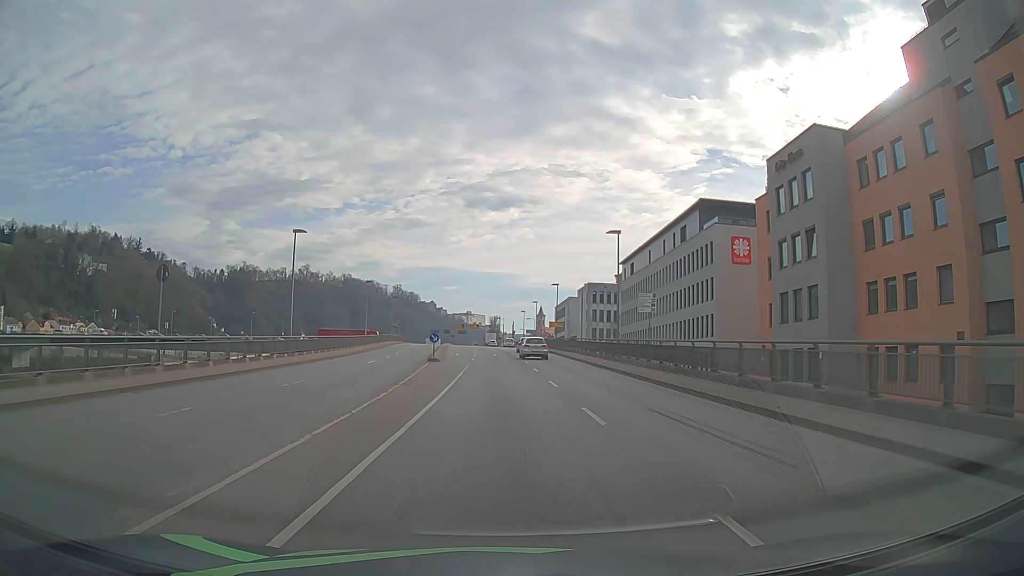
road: primary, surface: asphalt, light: Day
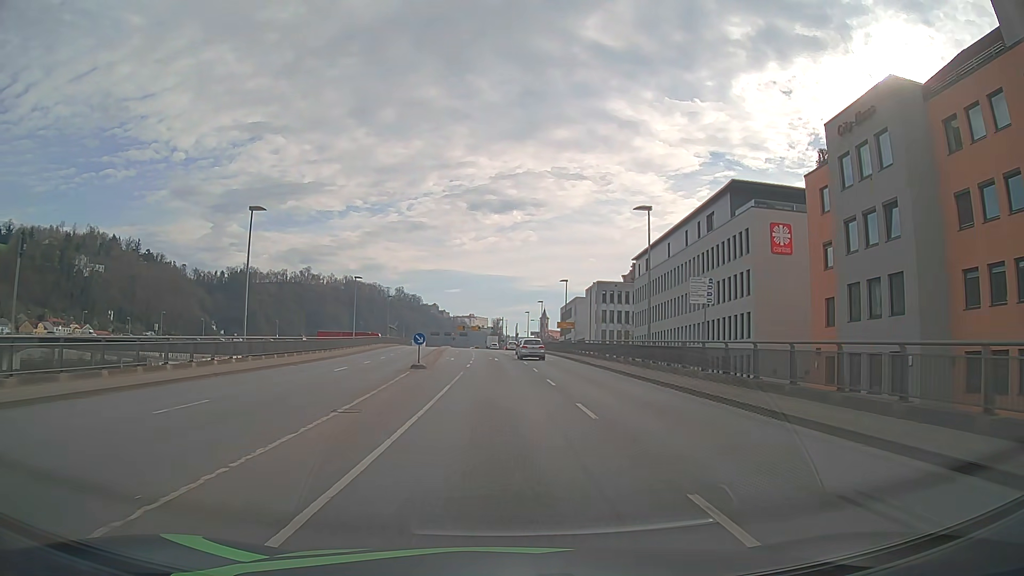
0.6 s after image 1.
(0.0, +8.2) m; 0°
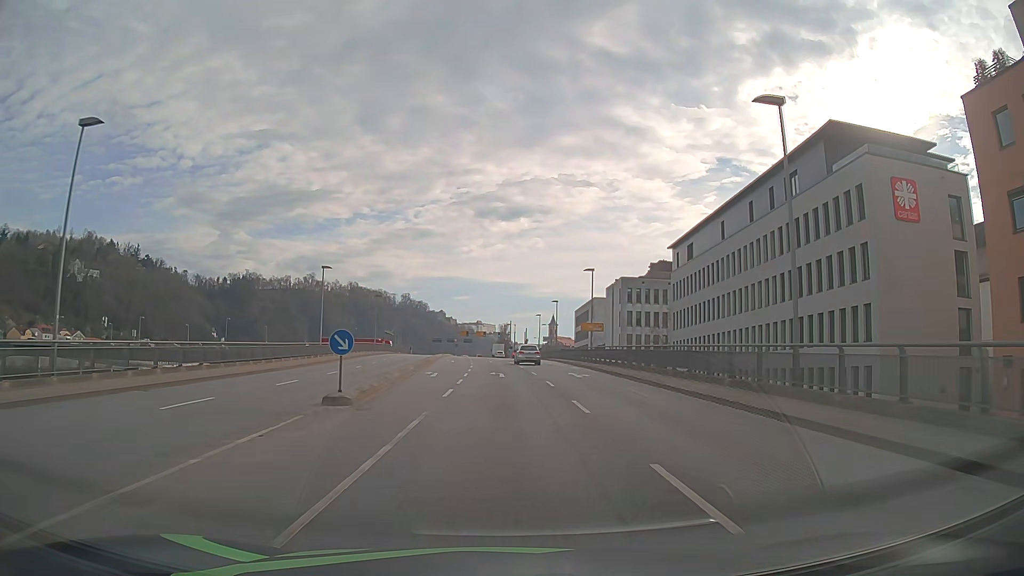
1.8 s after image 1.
(0.0, +16.4) m; -1°
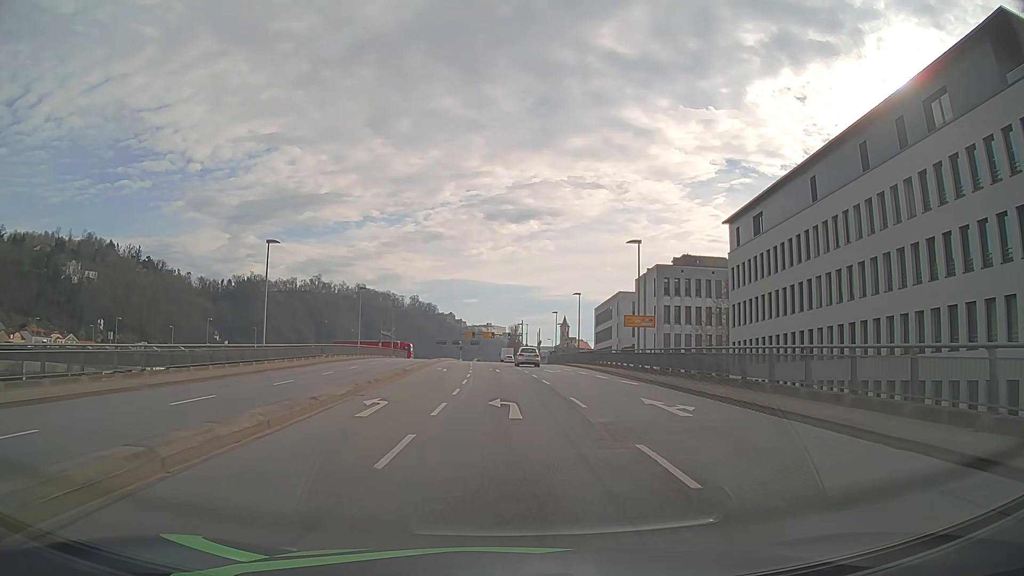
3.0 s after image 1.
(-0.1, +16.4) m; -1°
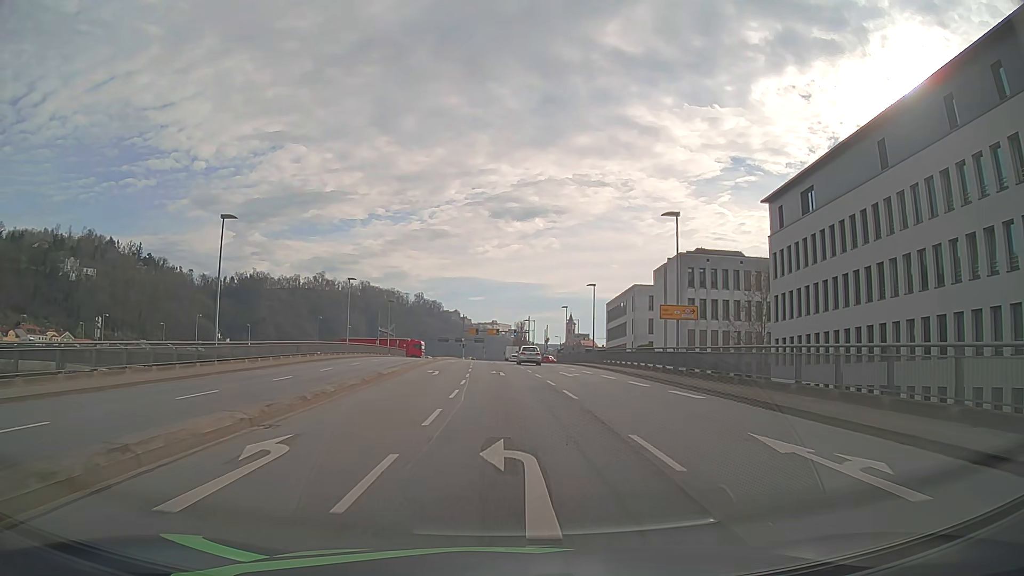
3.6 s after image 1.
(0.0, +8.2) m; -1°
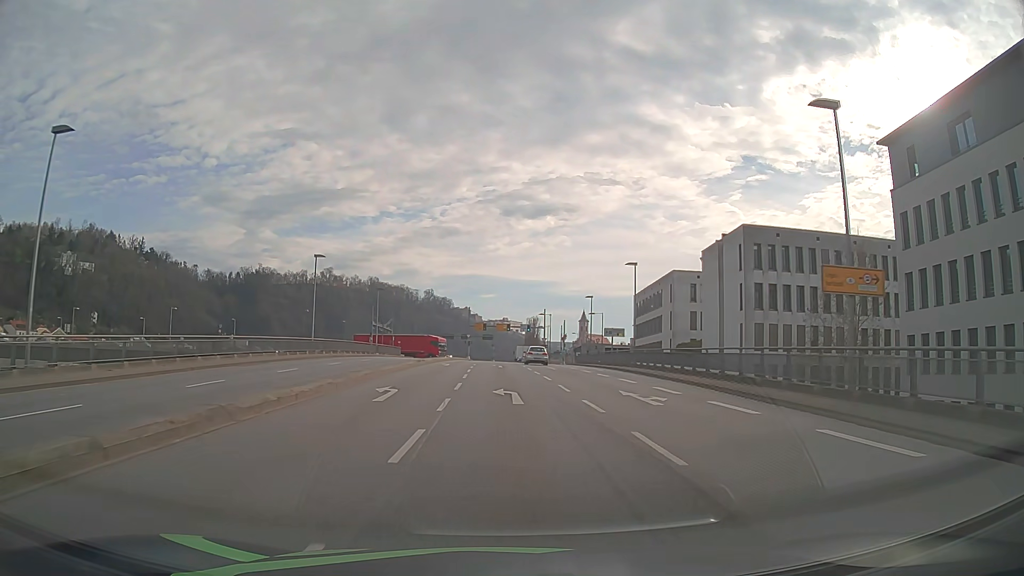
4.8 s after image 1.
(-0.1, +16.3) m; -1°
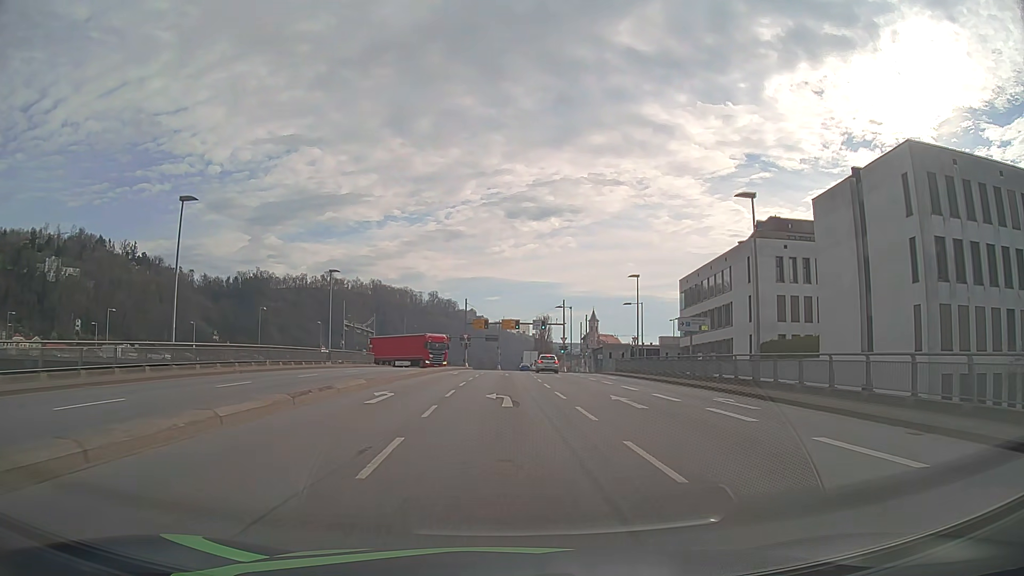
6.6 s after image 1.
(-0.1, +24.4) m; 0°
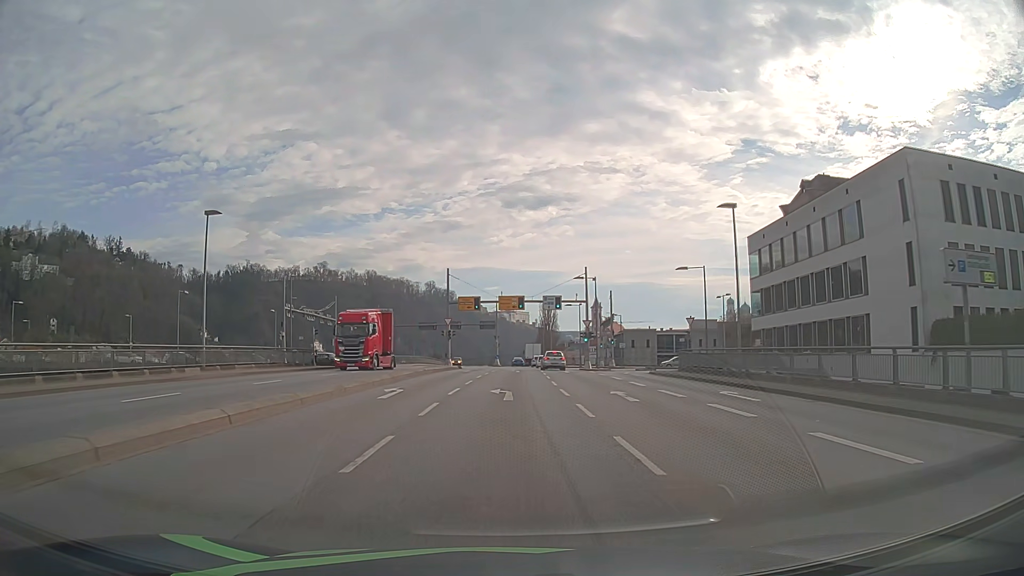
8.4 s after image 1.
(-0.1, +24.2) m; 0°
